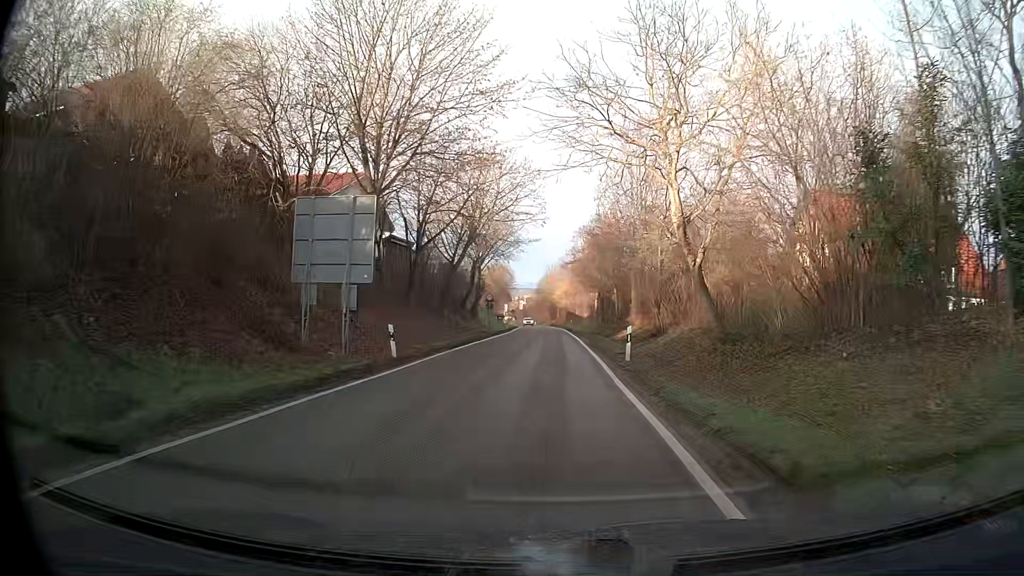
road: tertiary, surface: asphalt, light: Day
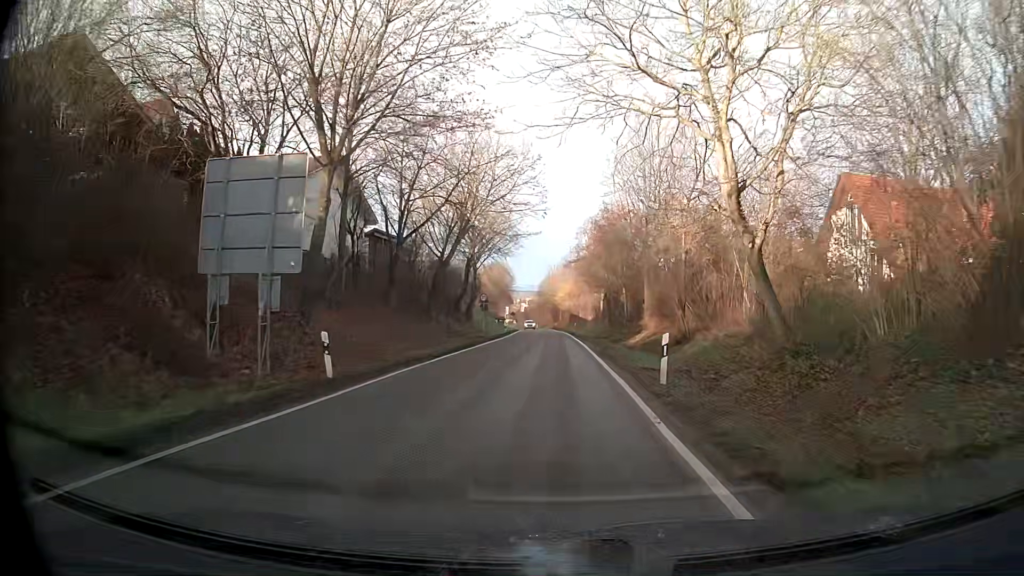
(0.0, +5.9) m; 0°
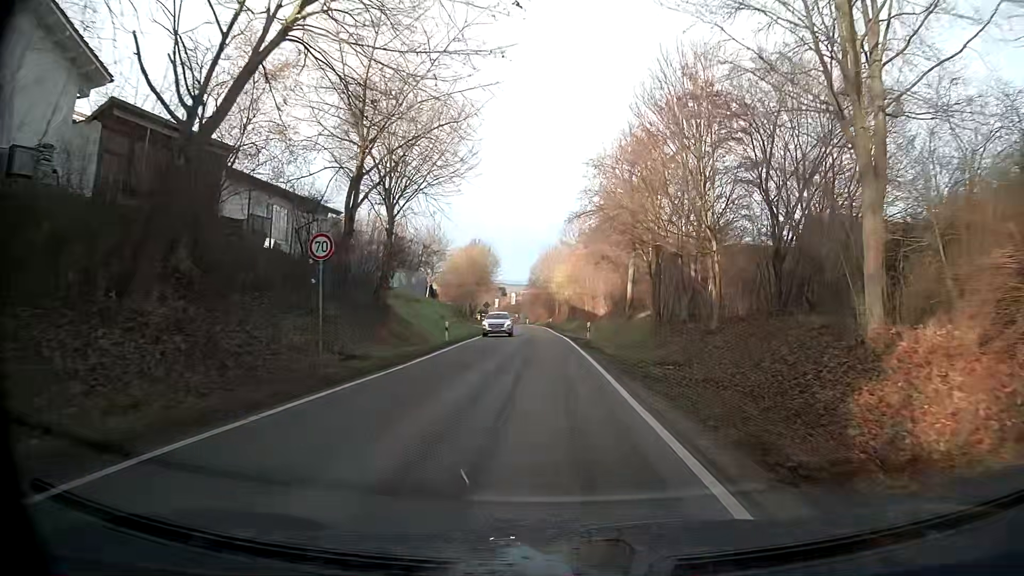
(+0.1, +32.1) m; +1°
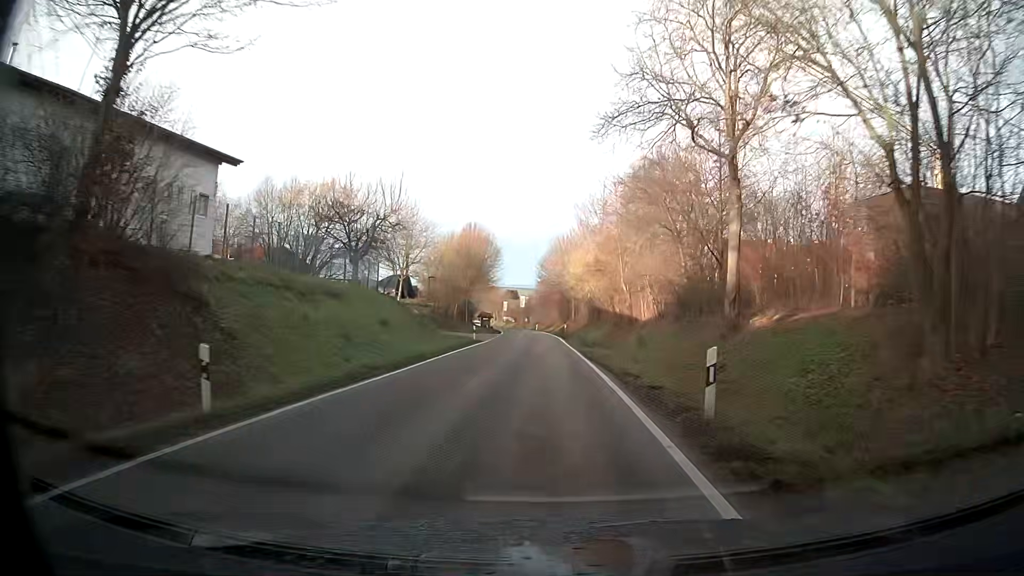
(-0.3, +23.6) m; -2°
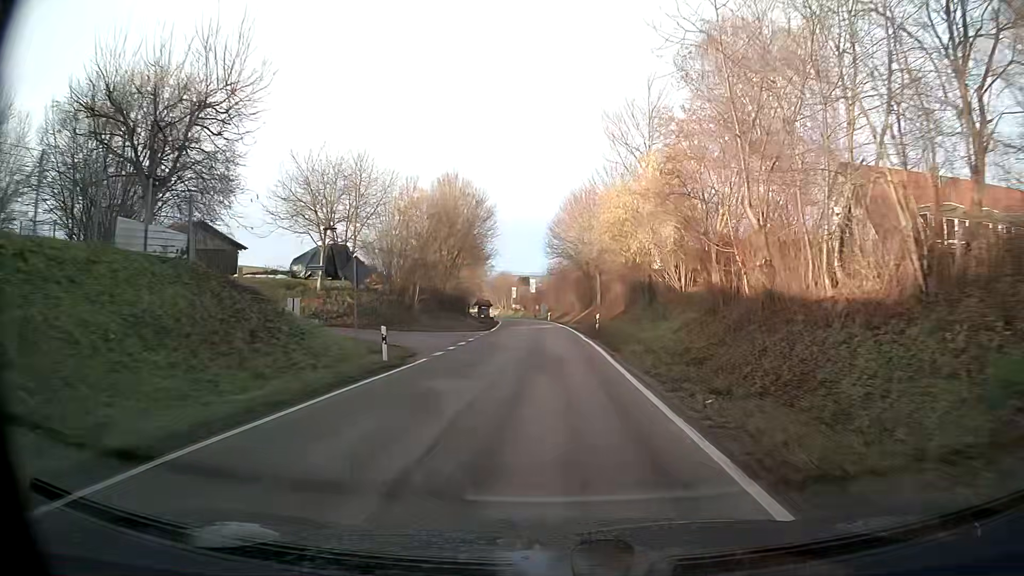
(-0.2, +26.7) m; -1°
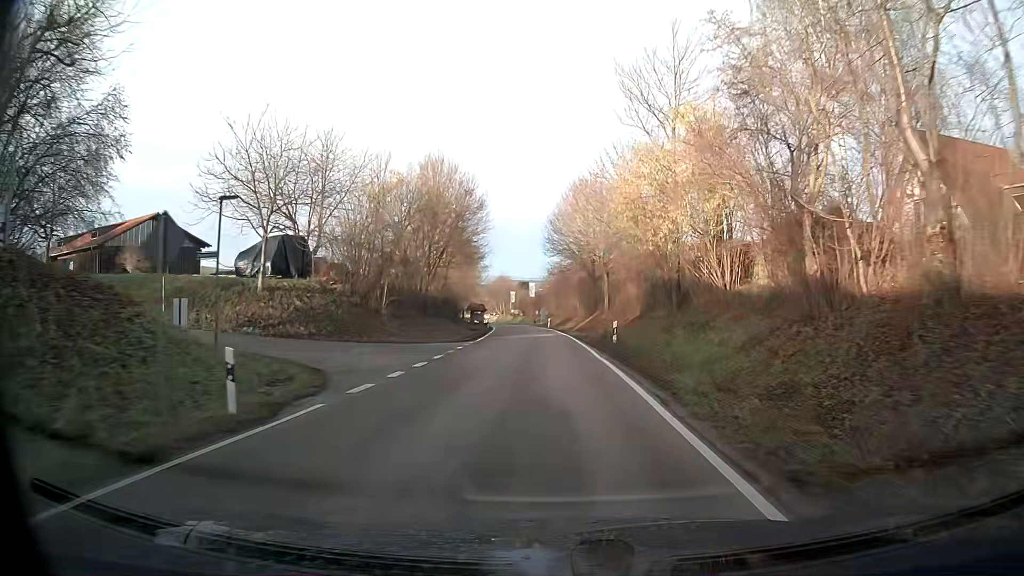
(0.0, +8.9) m; 0°
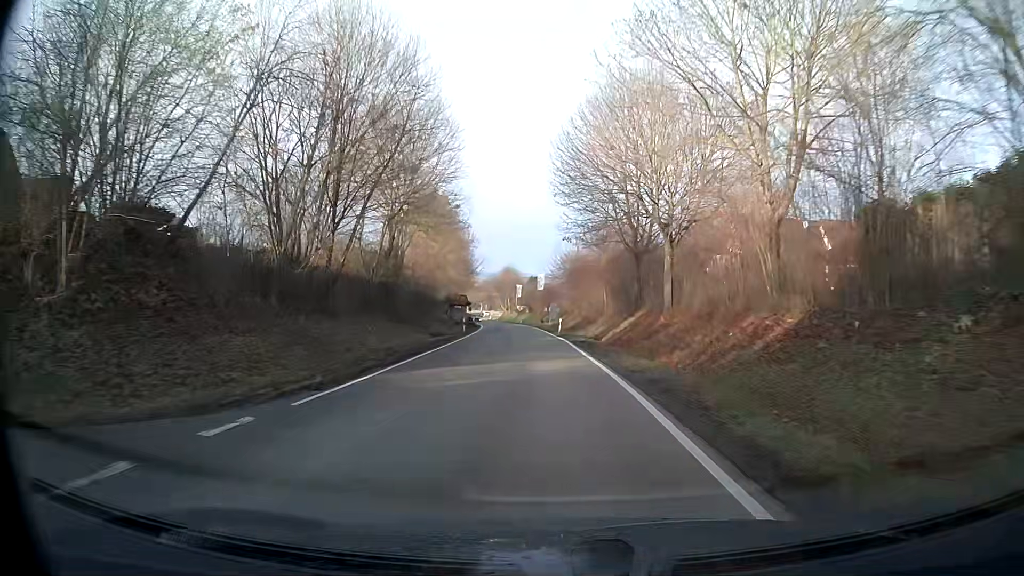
(-0.2, +26.5) m; -1°
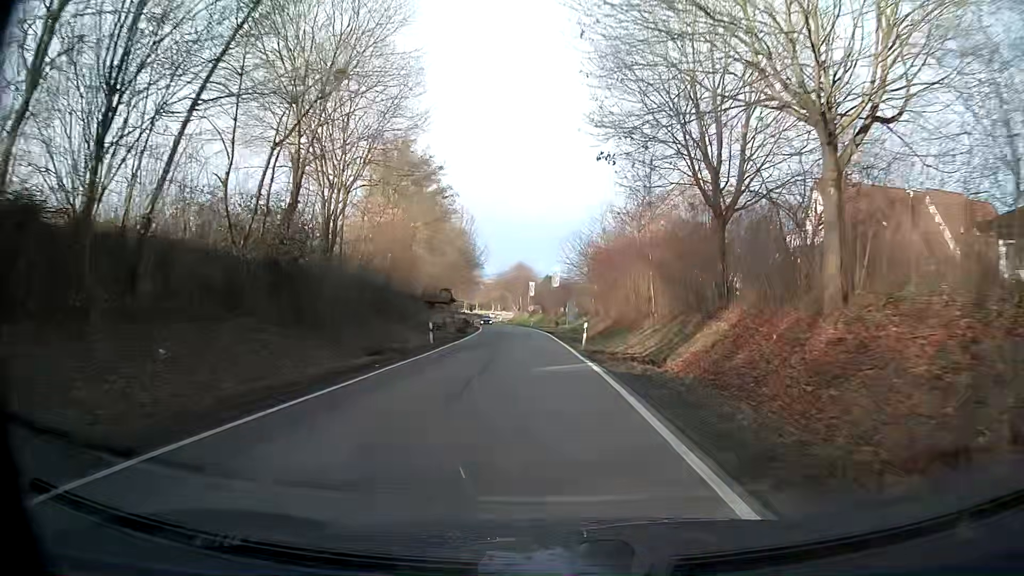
(-0.2, +17.3) m; -1°
